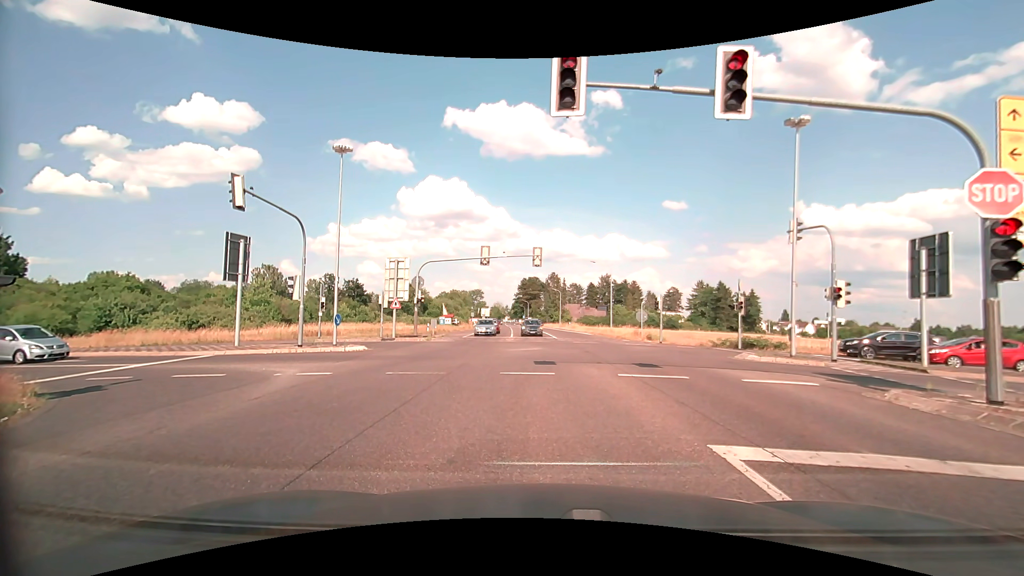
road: secondary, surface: asphalt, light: Day
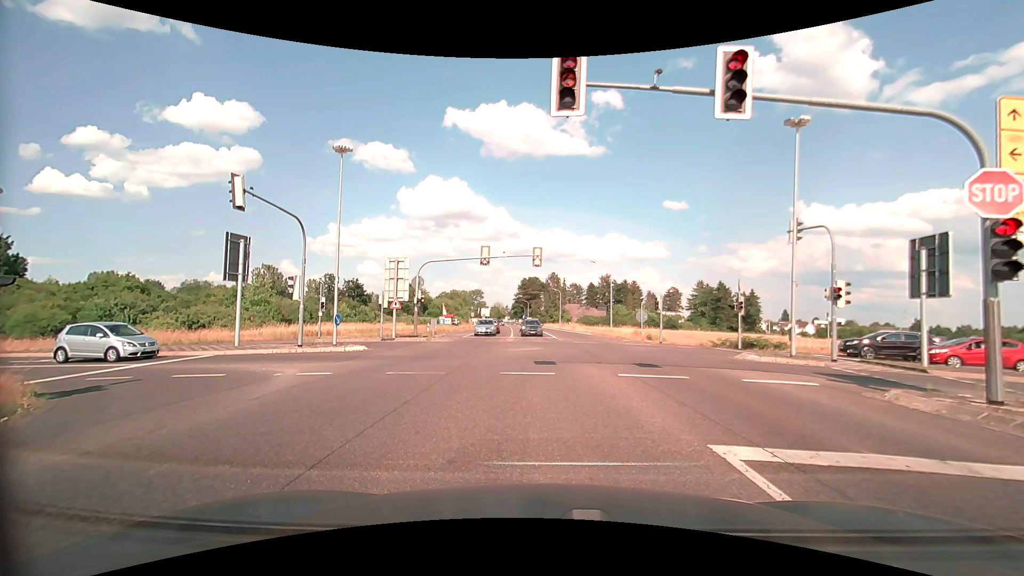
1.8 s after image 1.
(0.0, 0.0) m; 0°
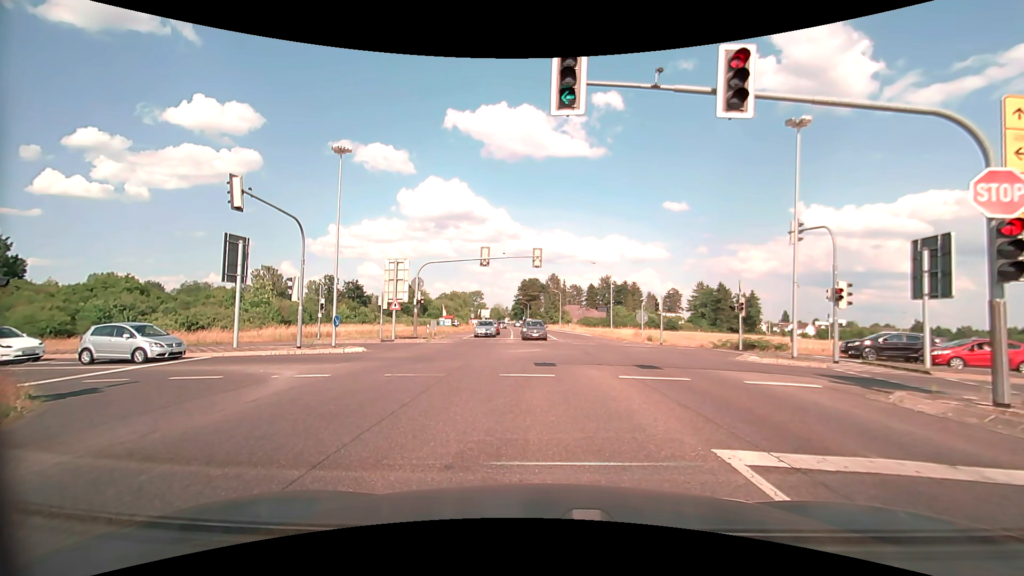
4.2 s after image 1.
(0.0, +0.1) m; 0°
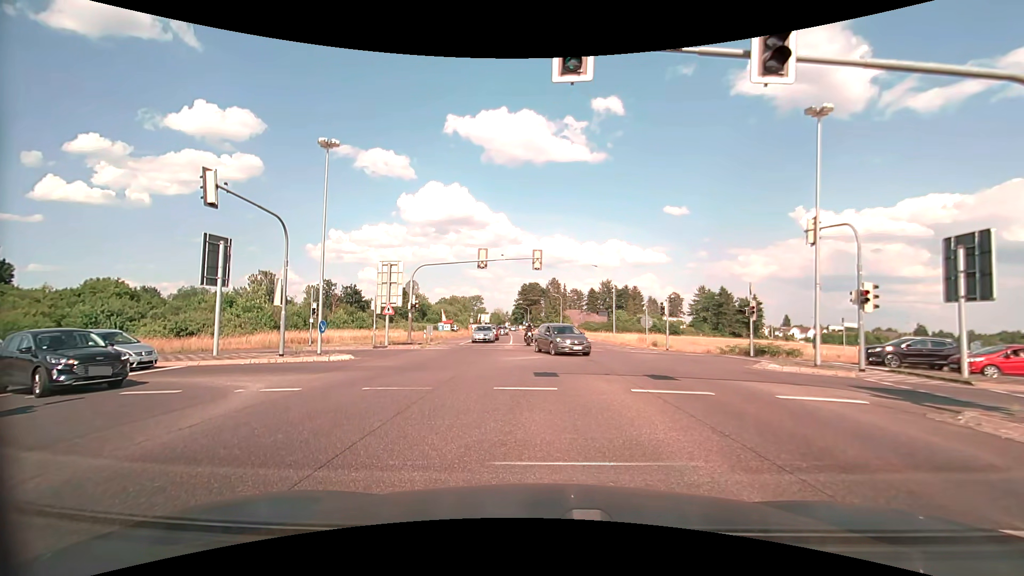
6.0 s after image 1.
(0.0, +1.7) m; 0°
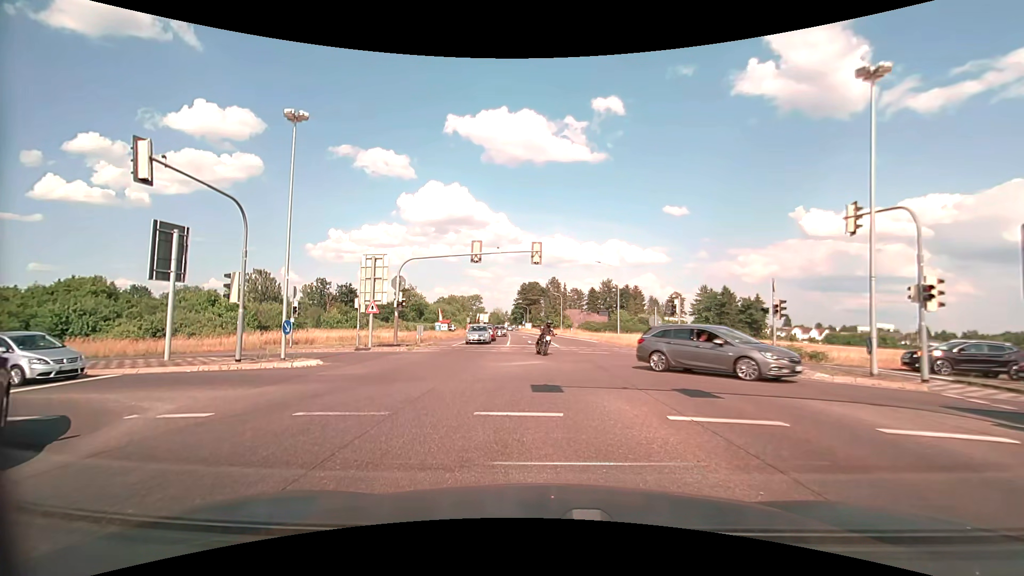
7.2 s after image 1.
(0.0, +3.3) m; 0°
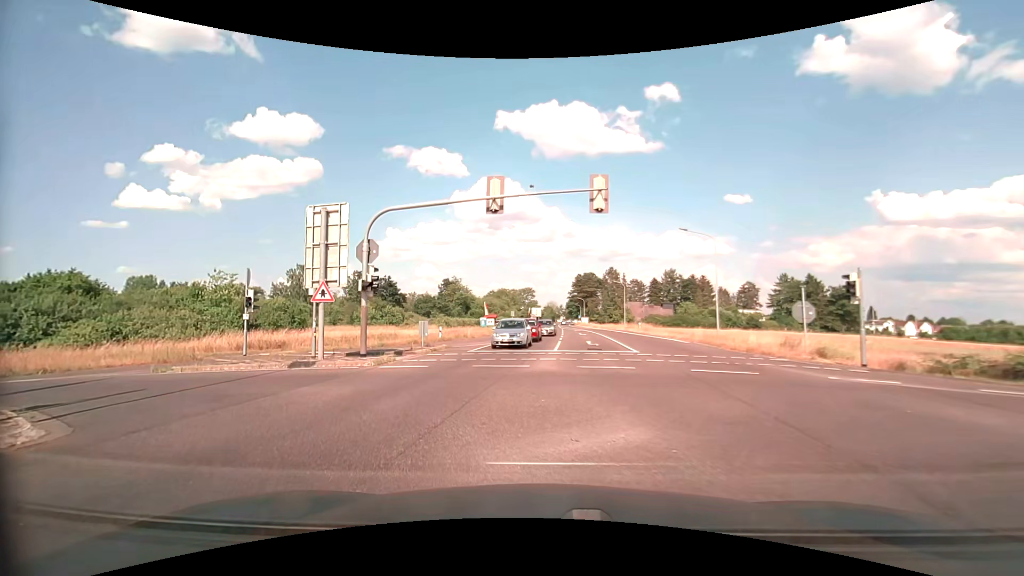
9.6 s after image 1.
(-0.3, +13.1) m; -5°
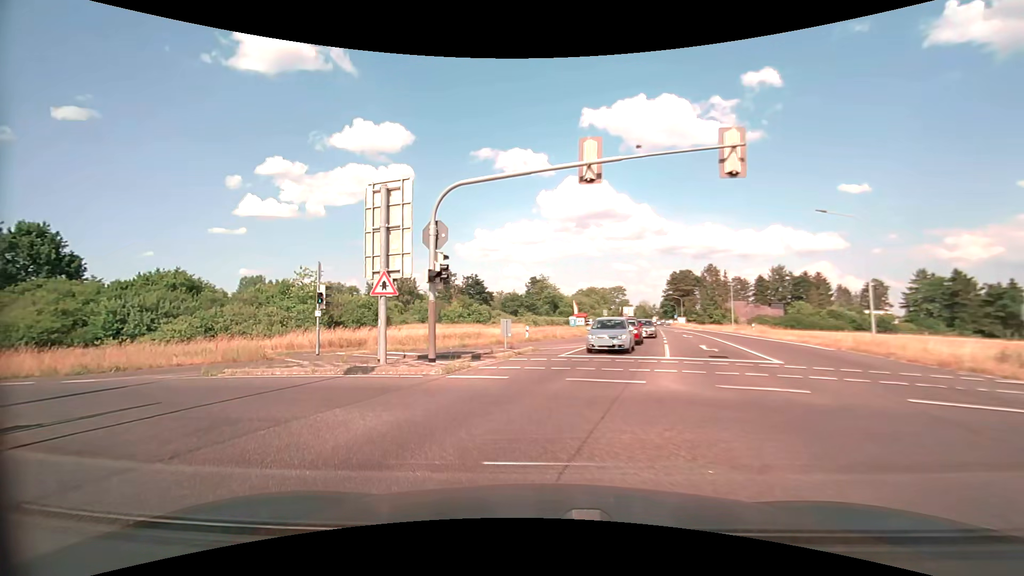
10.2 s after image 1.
(-0.3, +3.7) m; -10°
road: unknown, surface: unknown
(-3, +9) (-12, +14) (-22, +16) (-32, +17) (-41, +19) (-51, +21) (-61, +24) (-71, +26) (-80, +29) (-90, +31) m
